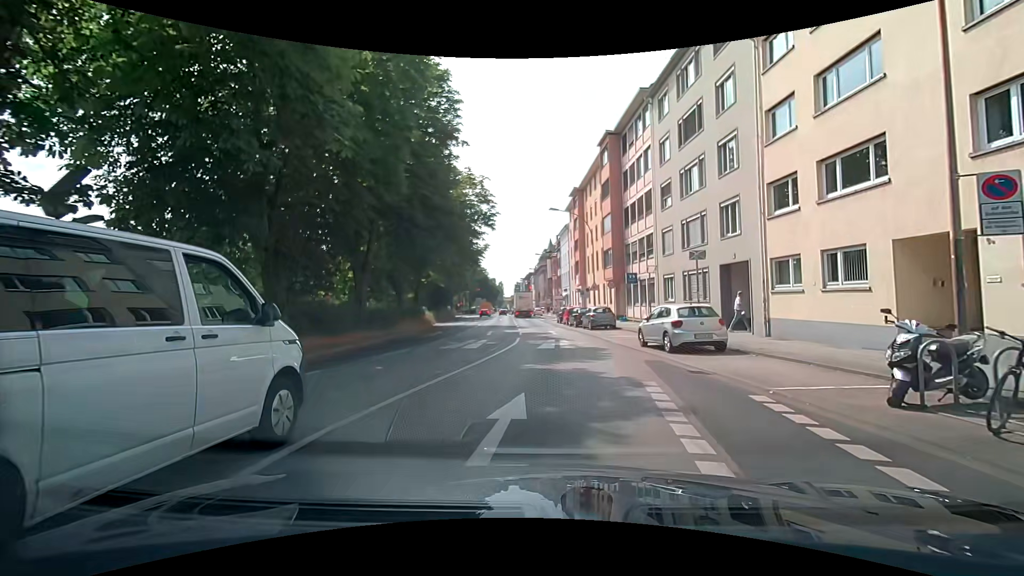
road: primary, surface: asphalt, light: Day
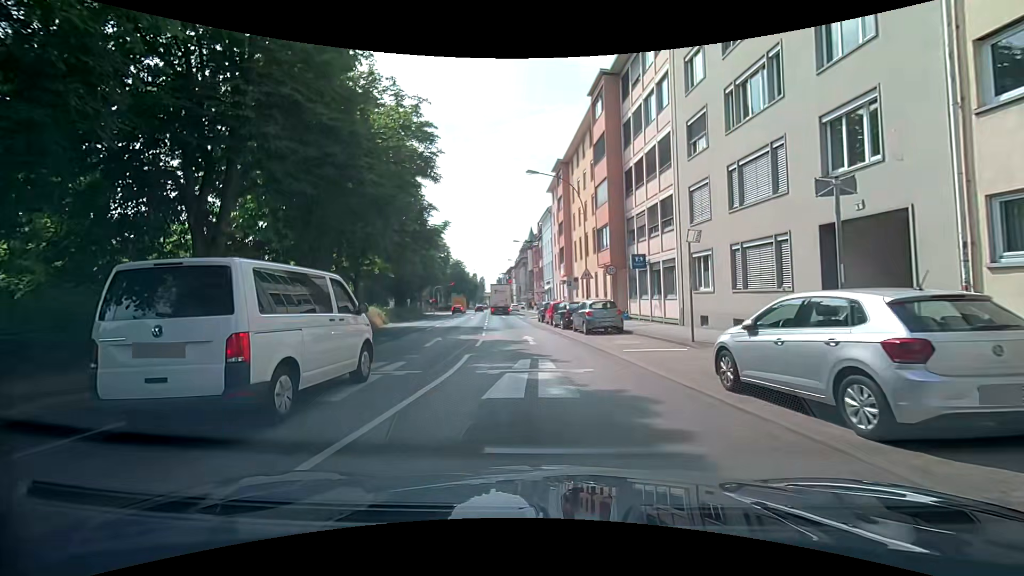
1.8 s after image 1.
(+0.4, +10.2) m; +2°
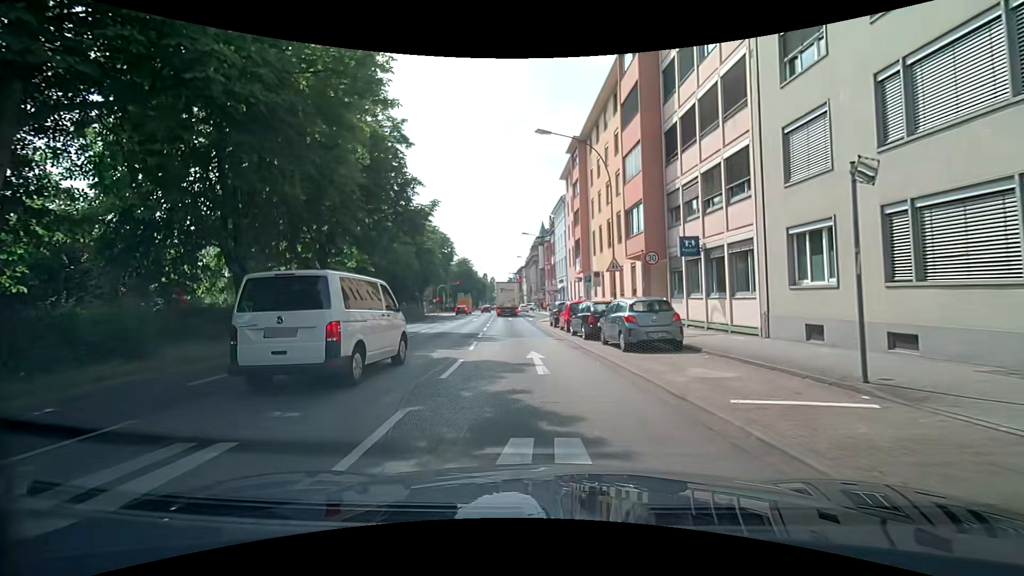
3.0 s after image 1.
(-0.1, +7.2) m; -3°
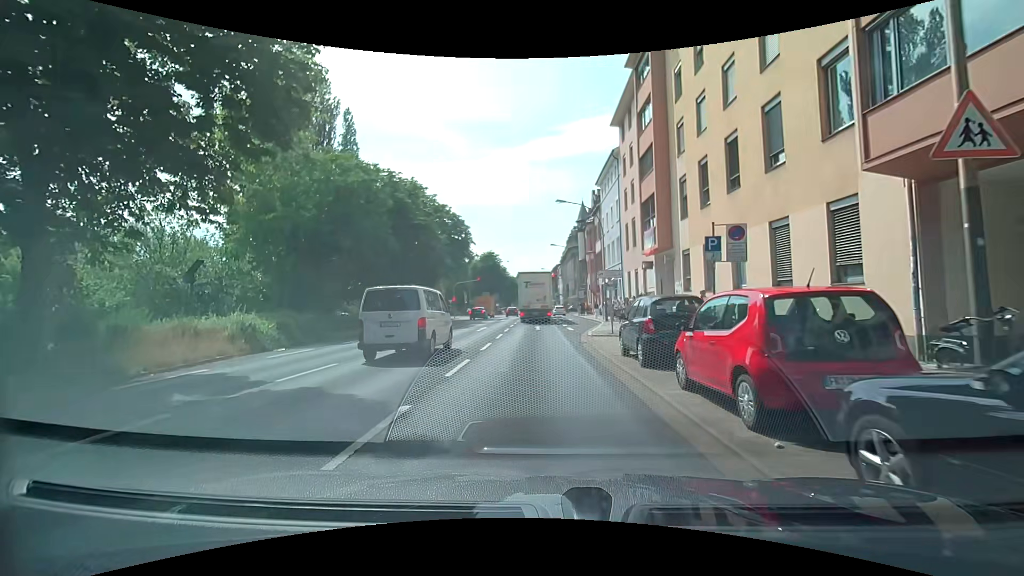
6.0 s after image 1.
(-0.1, +17.8) m; -4°
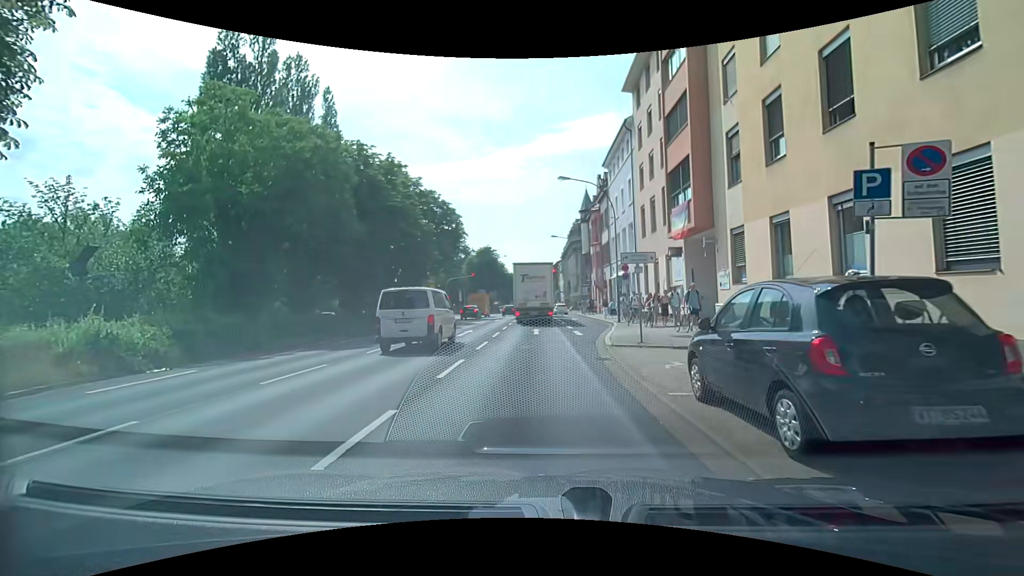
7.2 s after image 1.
(0.0, +6.3) m; 0°
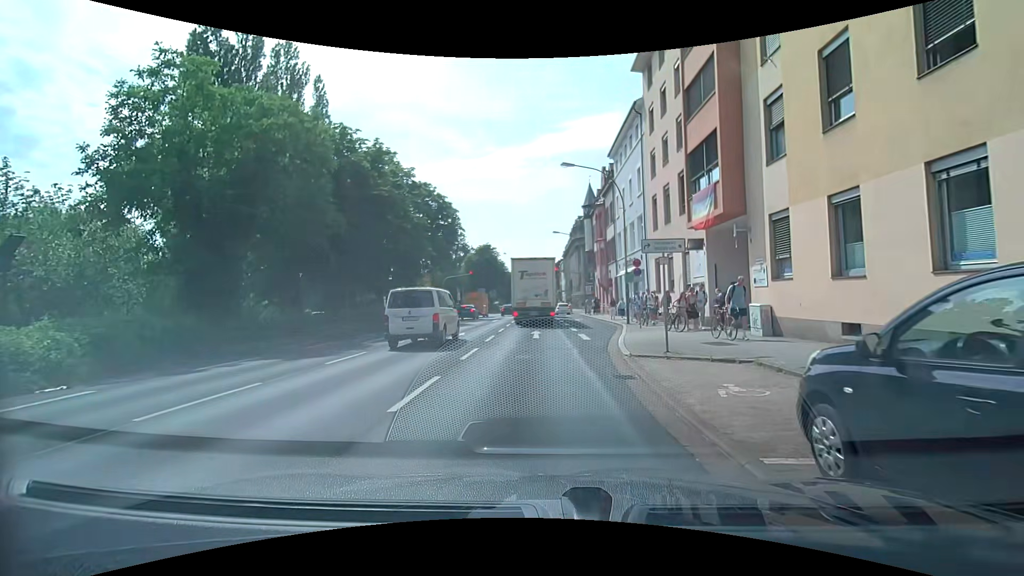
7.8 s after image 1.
(0.0, +3.0) m; 0°
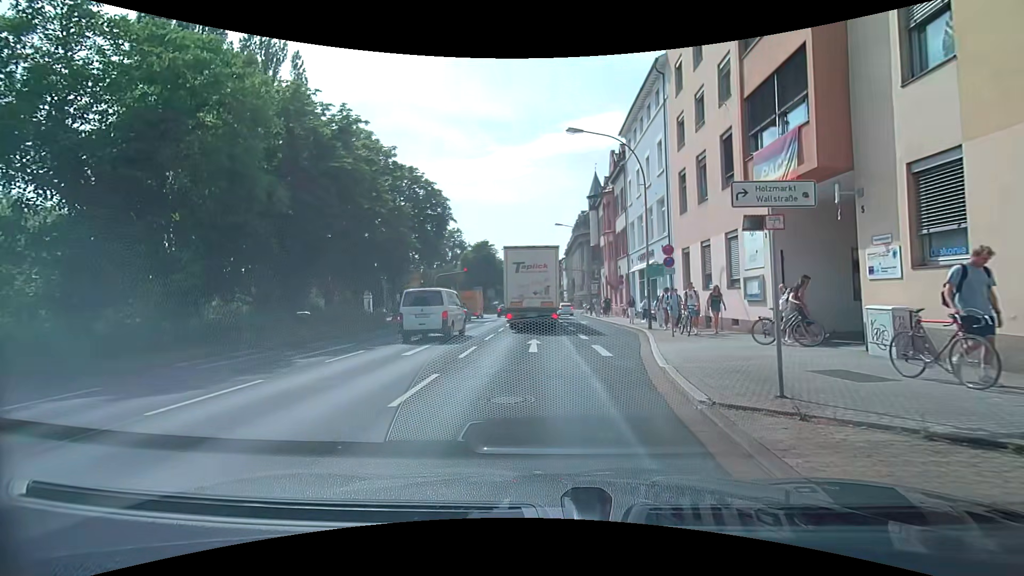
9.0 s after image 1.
(0.0, +5.7) m; +1°
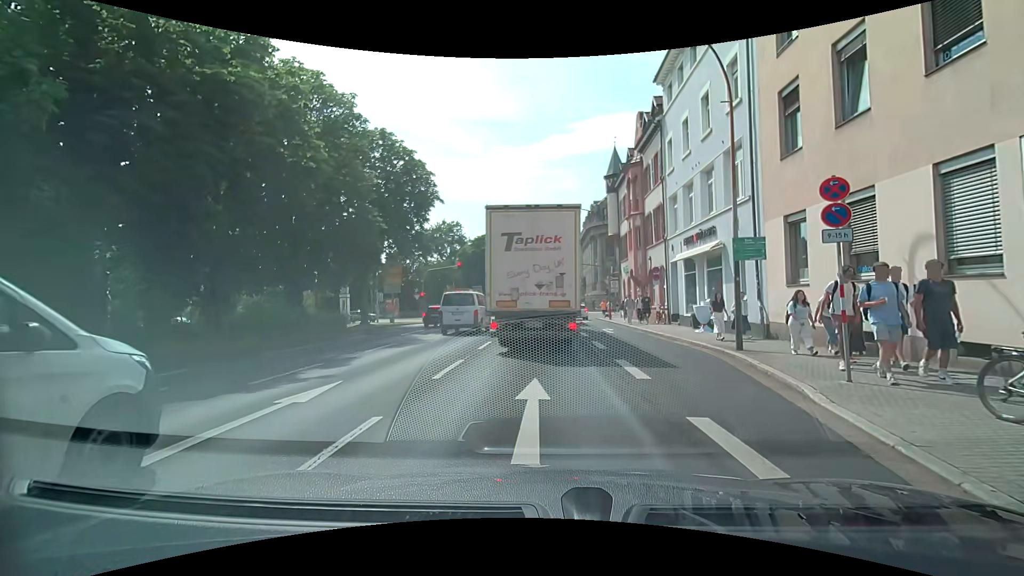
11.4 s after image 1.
(-0.1, +9.5) m; +2°
(0, +10) (-1, +20) (-2, +30) (-2, +40) (-2, +50) (-3, +60) (-3, +70) (-4, +80) (-5, +90) (-5, +100) m
